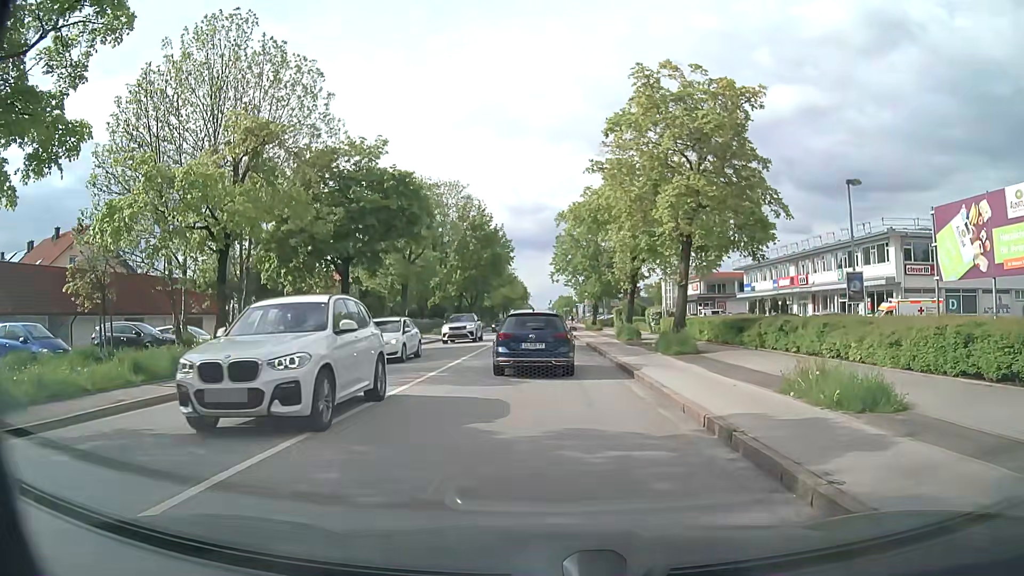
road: secondary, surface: asphalt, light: Day
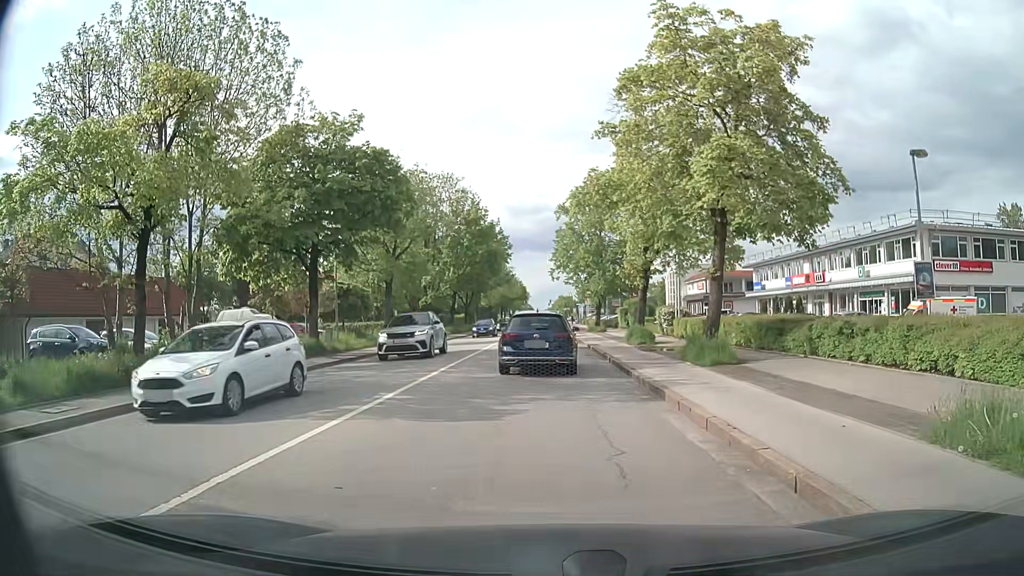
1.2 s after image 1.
(0.0, +4.3) m; +1°
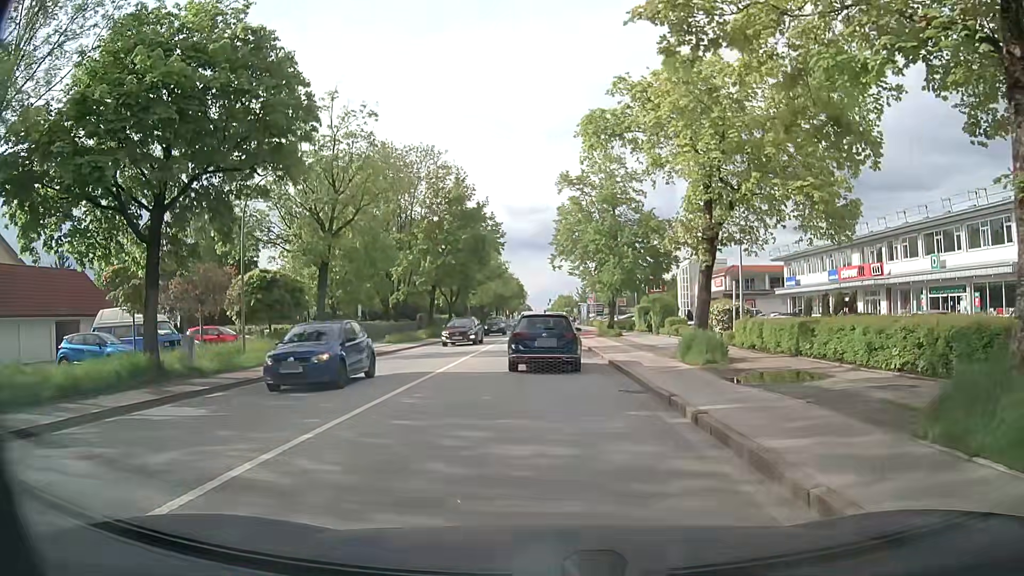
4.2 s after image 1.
(-0.2, +12.1) m; -1°
